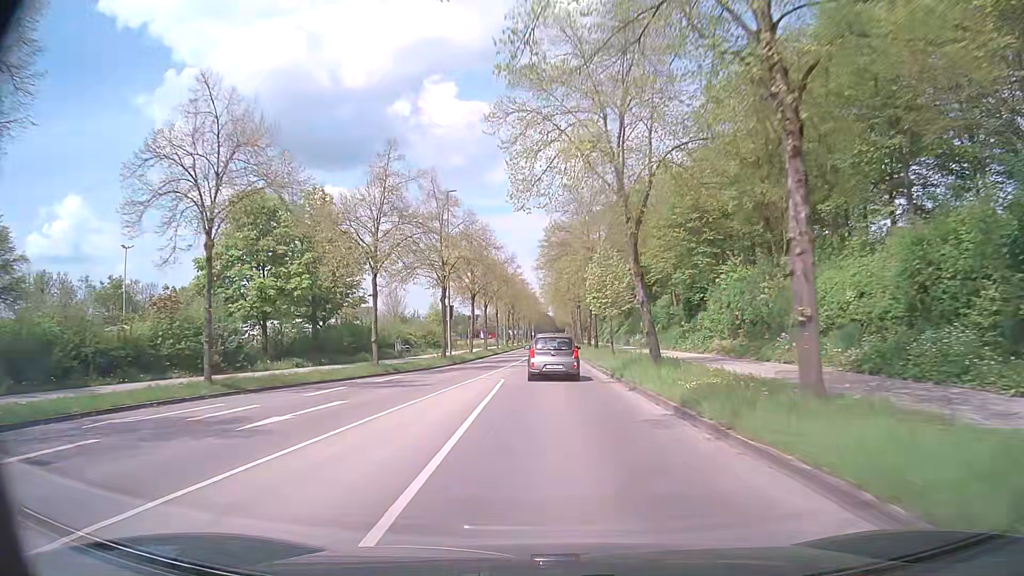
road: tertiary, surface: asphalt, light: Day
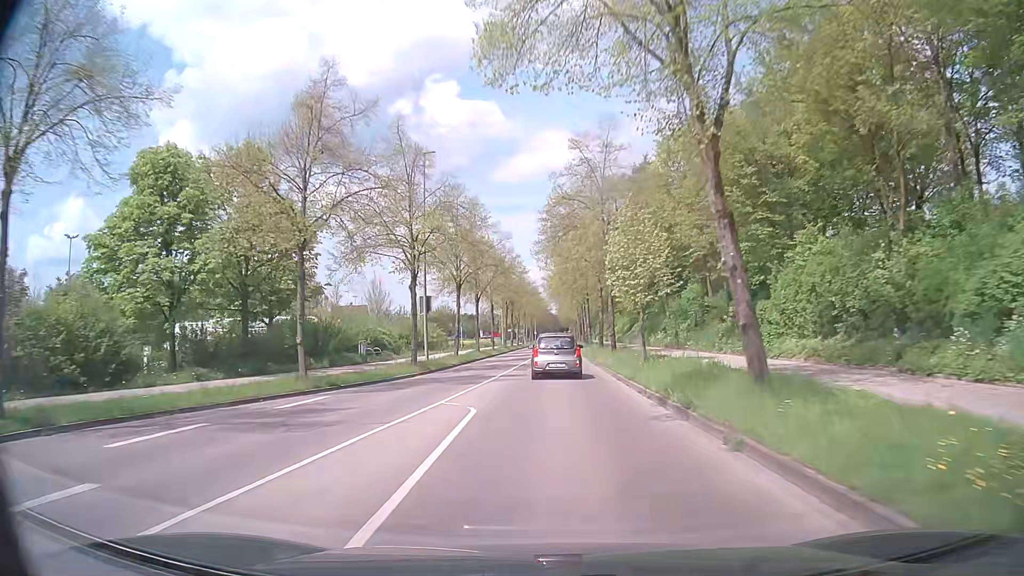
(0.0, +9.3) m; 0°
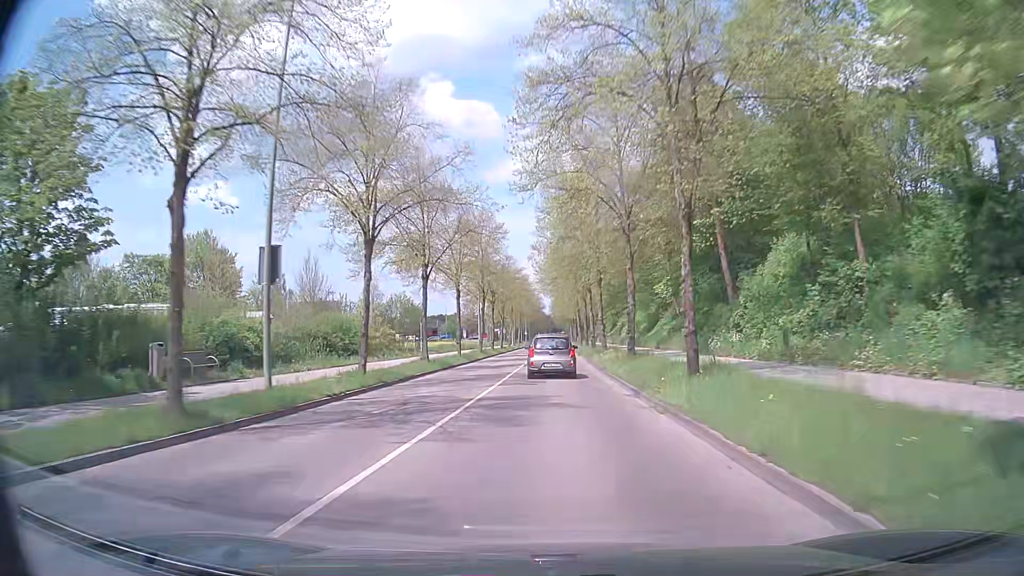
(+0.2, +19.1) m; +1°
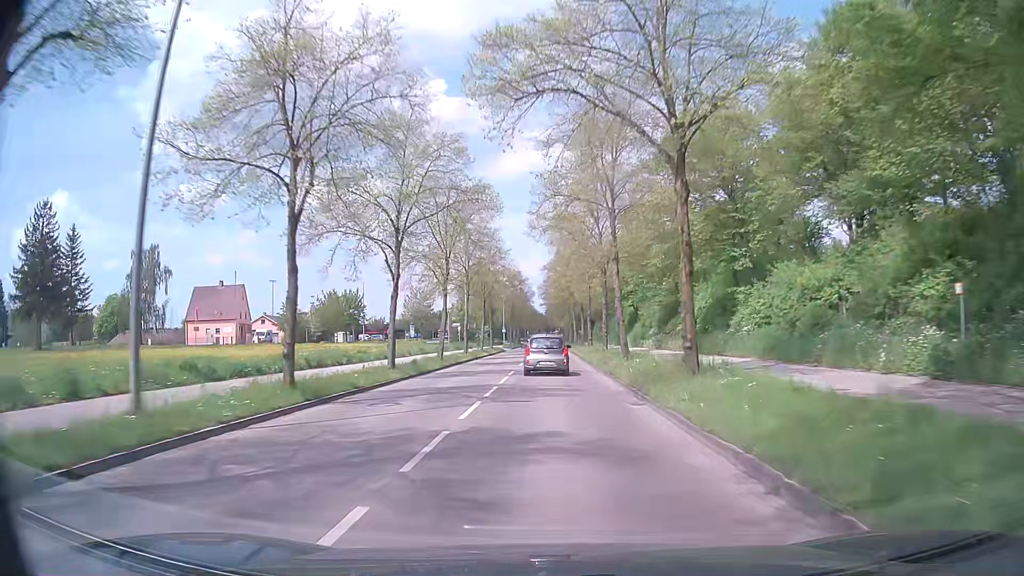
(+0.6, +47.5) m; +1°
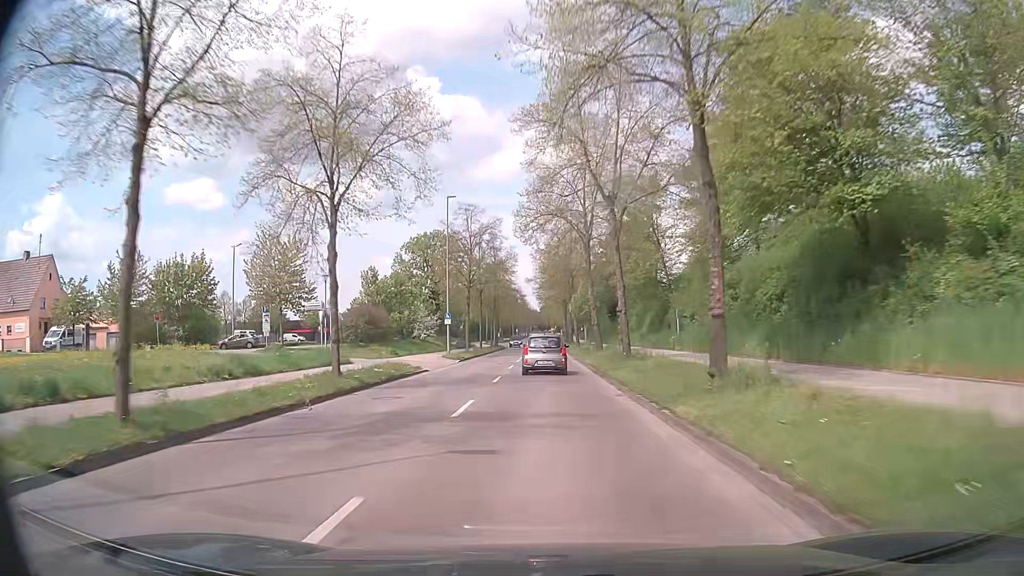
(+0.6, +49.2) m; +1°
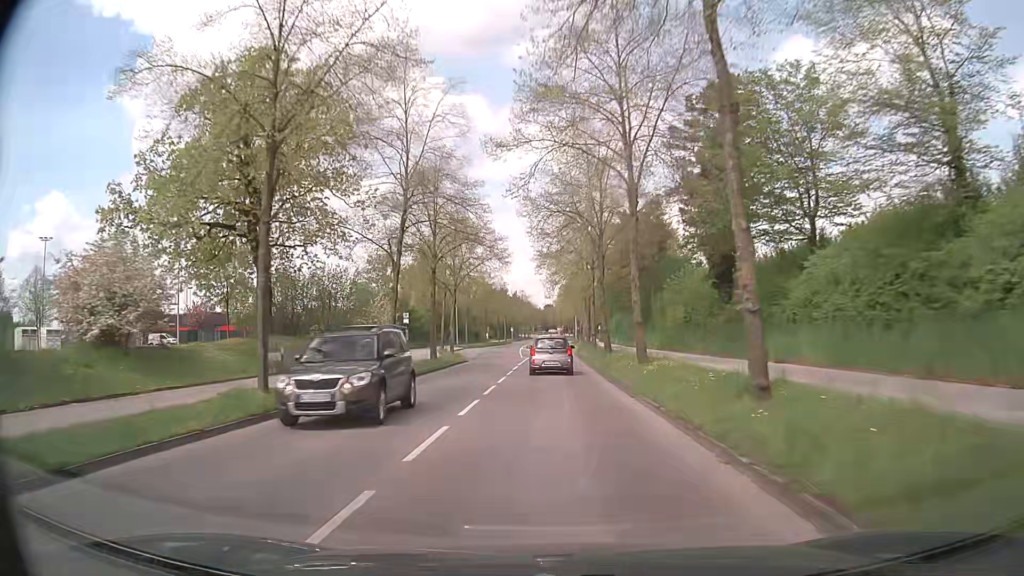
(0.0, +49.1) m; 0°
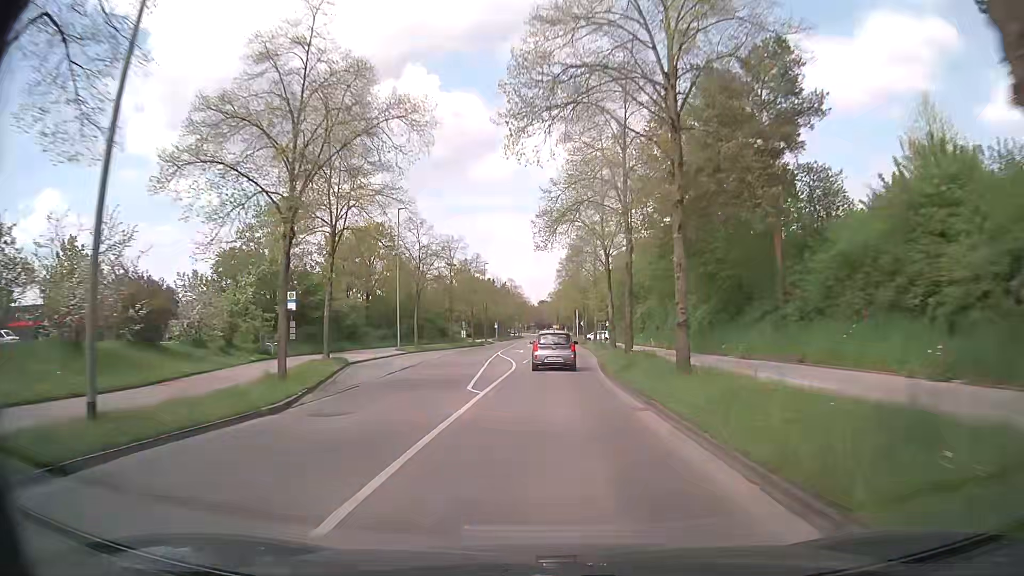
(+0.2, +29.9) m; +1°
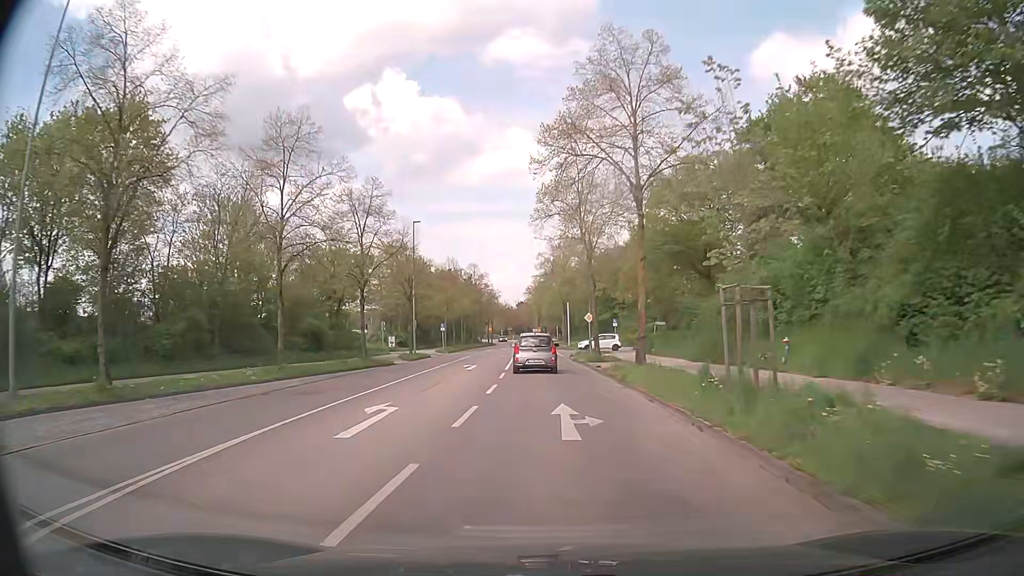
(+0.6, +38.8) m; +1°
(0, +10) (0, +20) (0, +30) (0, +40) (-1, +50) (-1, +60) (-2, +70) (-2, +80) (-2, +90) (-3, +100) m
